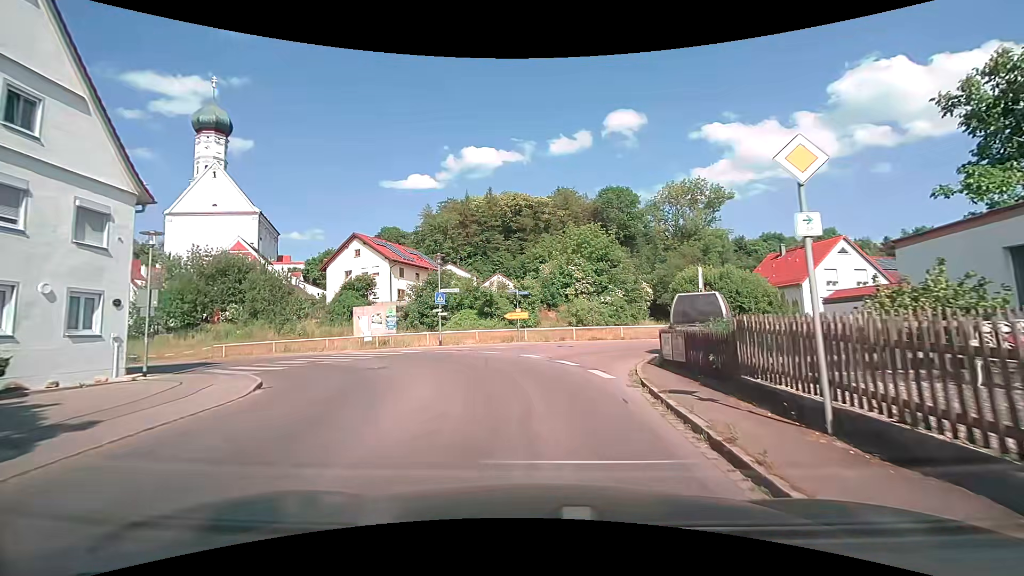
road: tertiary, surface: asphalt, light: Day
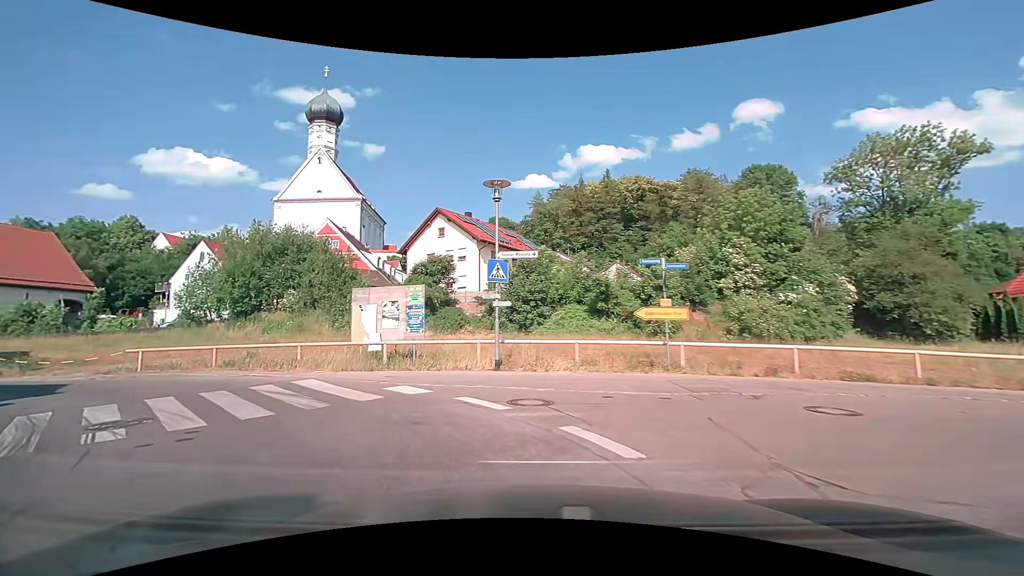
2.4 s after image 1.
(-0.6, +14.6) m; -11°
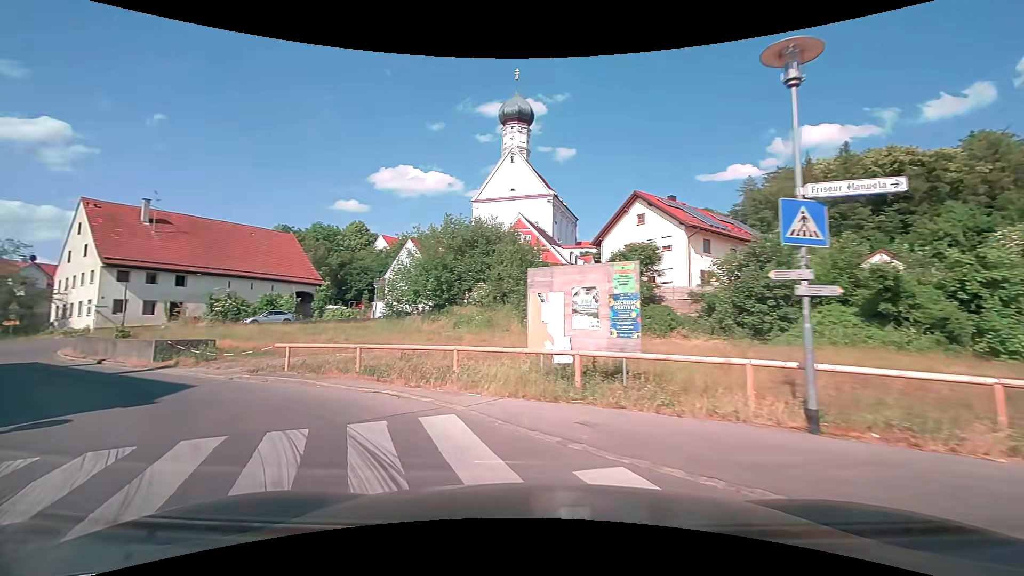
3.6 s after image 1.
(-1.0, +5.9) m; -21°
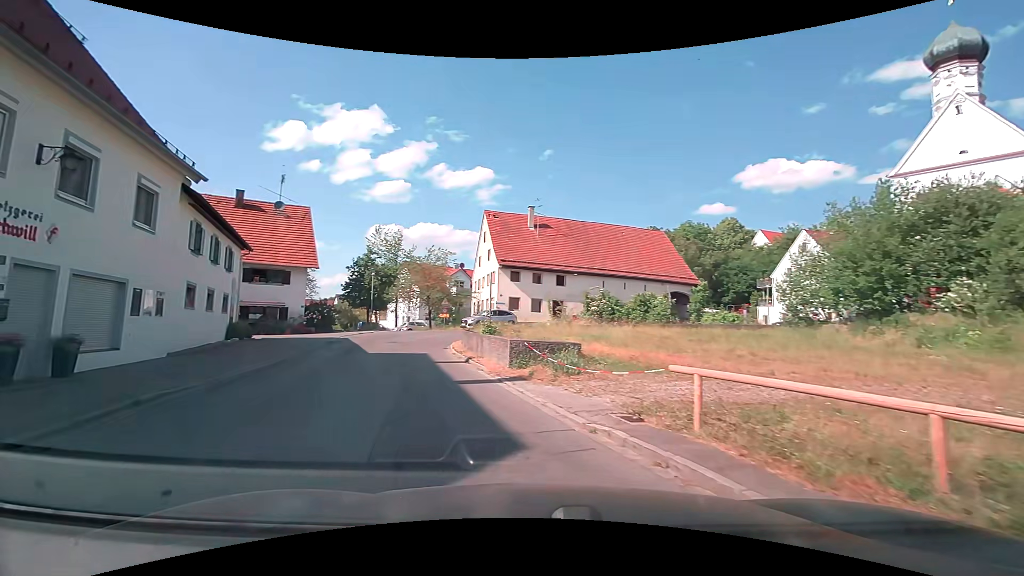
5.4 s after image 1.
(-2.8, +7.3) m; -42°
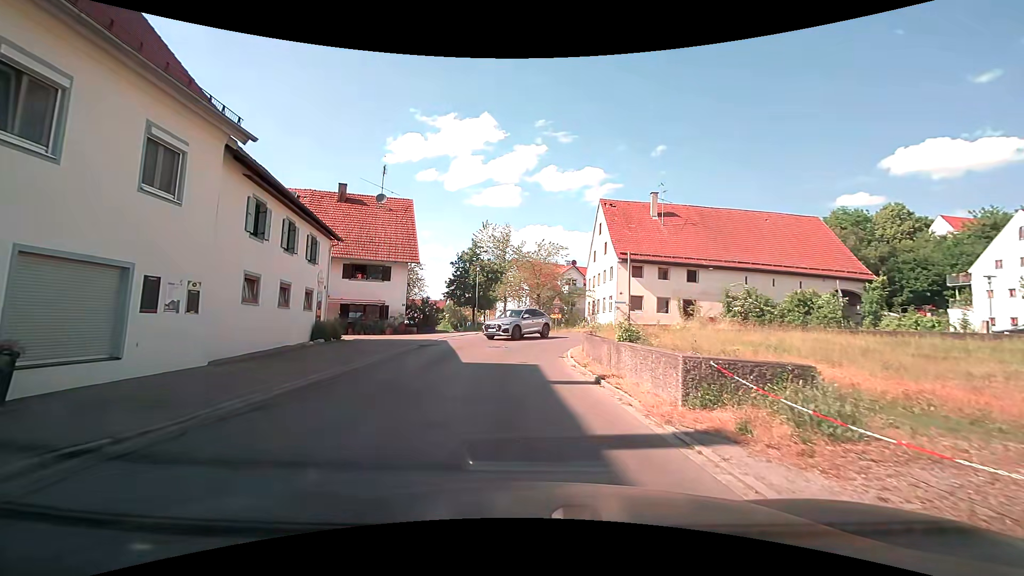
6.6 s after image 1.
(-0.7, +5.3) m; -14°
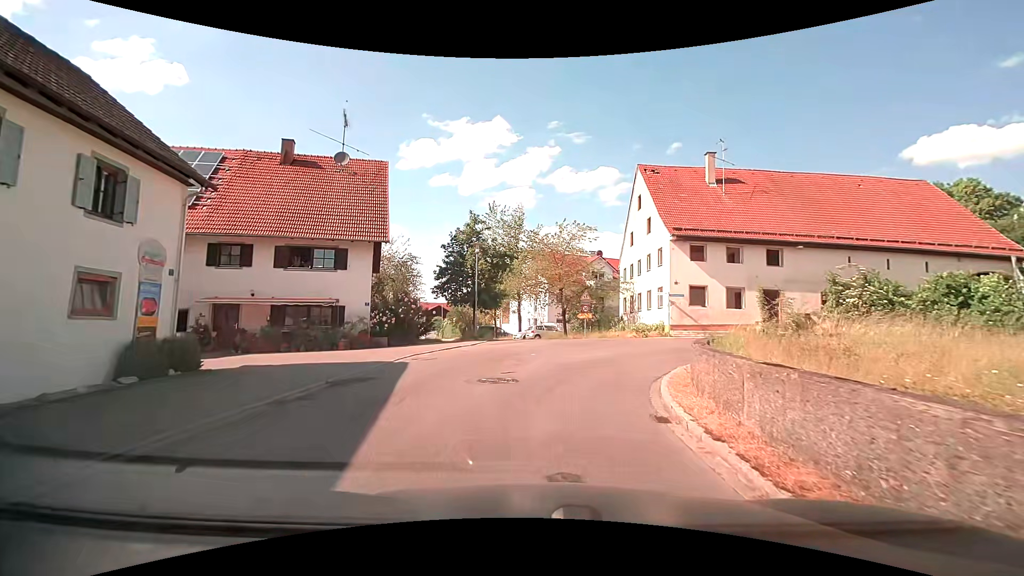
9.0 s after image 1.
(-0.3, +11.4) m; -1°
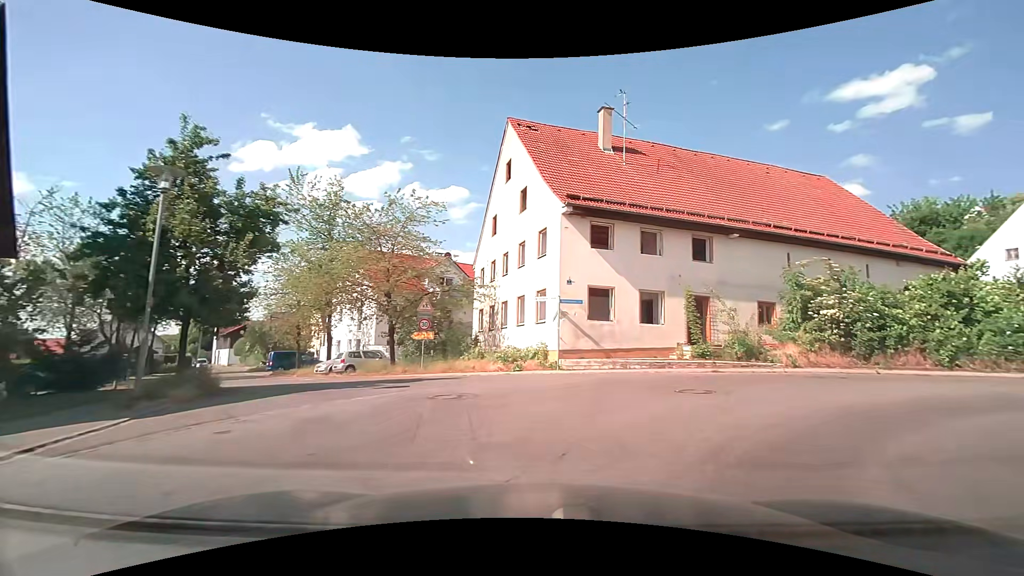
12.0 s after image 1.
(+0.9, +13.7) m; +16°
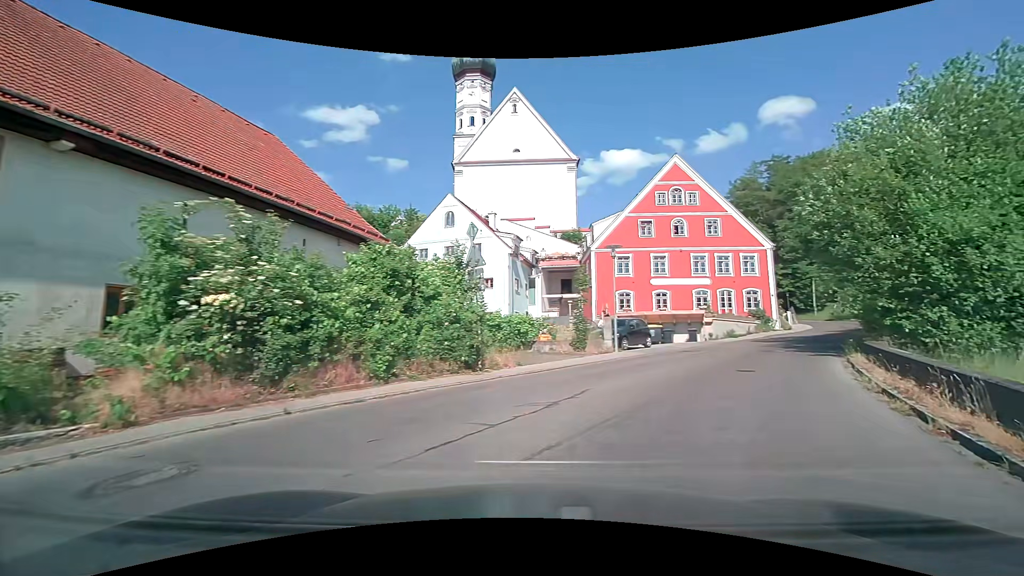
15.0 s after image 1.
(+4.6, +9.6) m; +57°
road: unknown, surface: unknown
(+3, +9) (+7, +18) (+13, +27) (+20, +34) (+26, +42) (+32, +50) (+37, +59) (+40, +68) (+41, +78) (+41, +88) m
